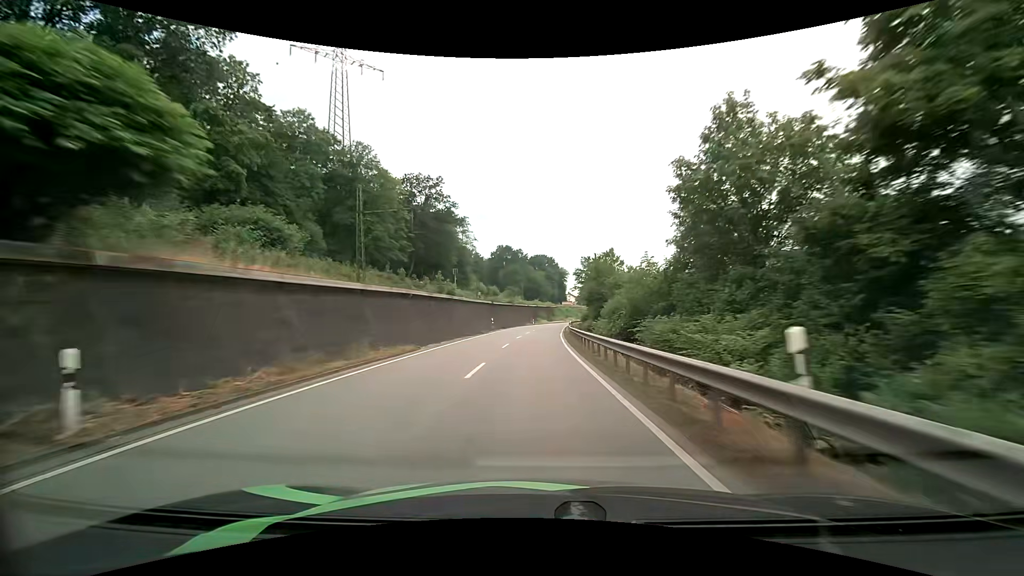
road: primary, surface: asphalt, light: Day
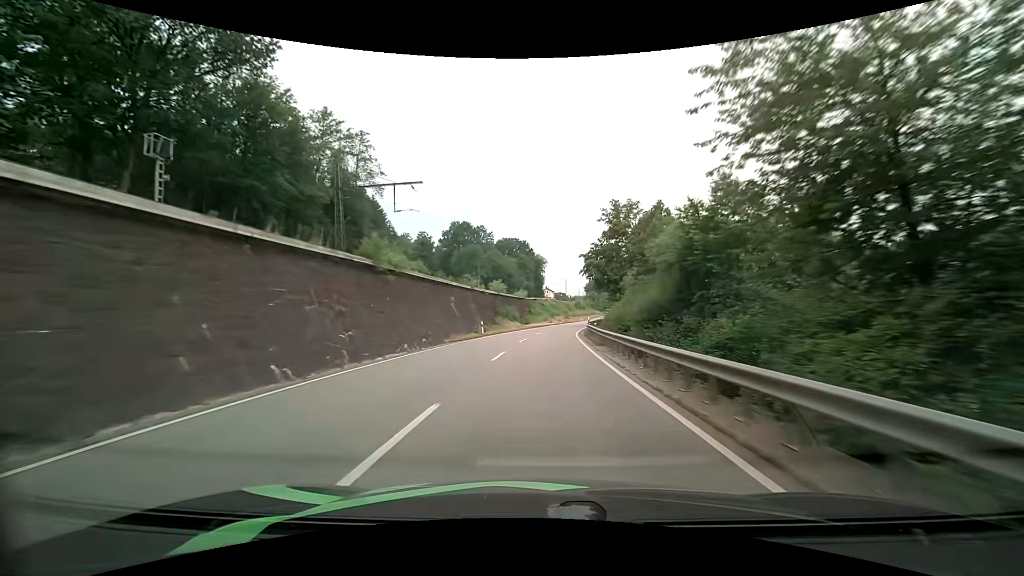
(+1.1, +66.8) m; +3°
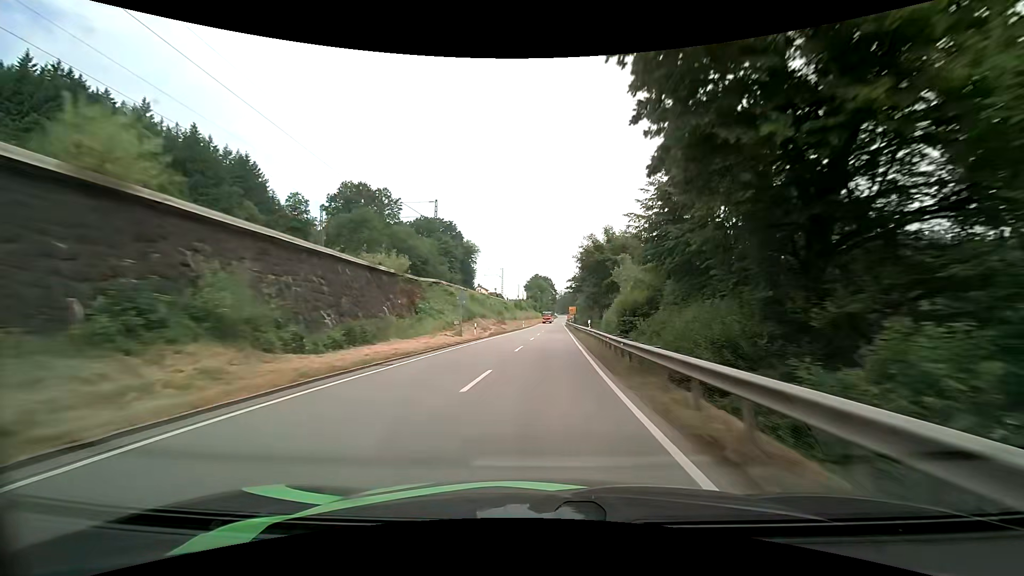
(+2.5, +53.7) m; +7°
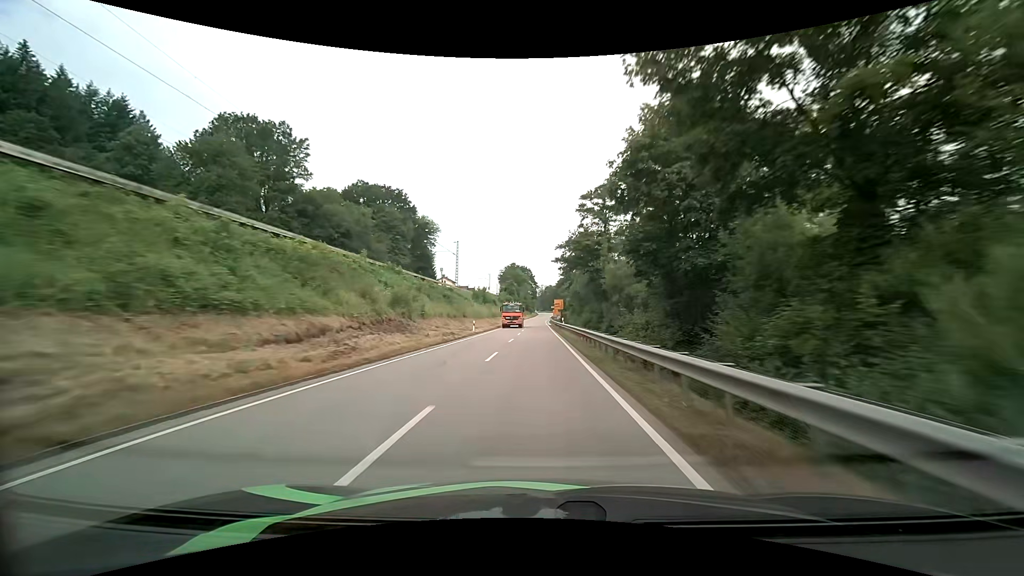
(+1.6, +41.5) m; +3°
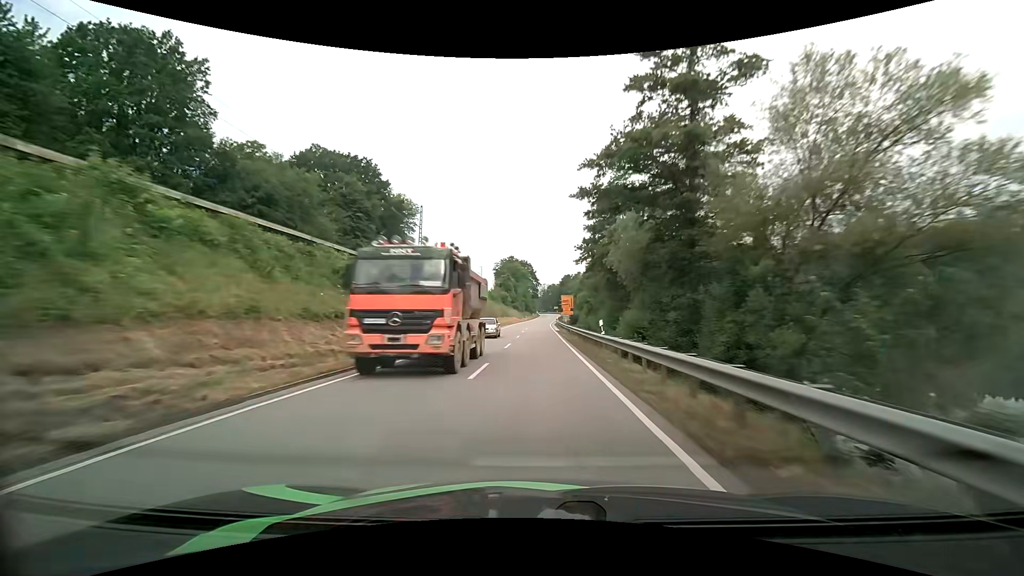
(-0.1, +28.2) m; 0°
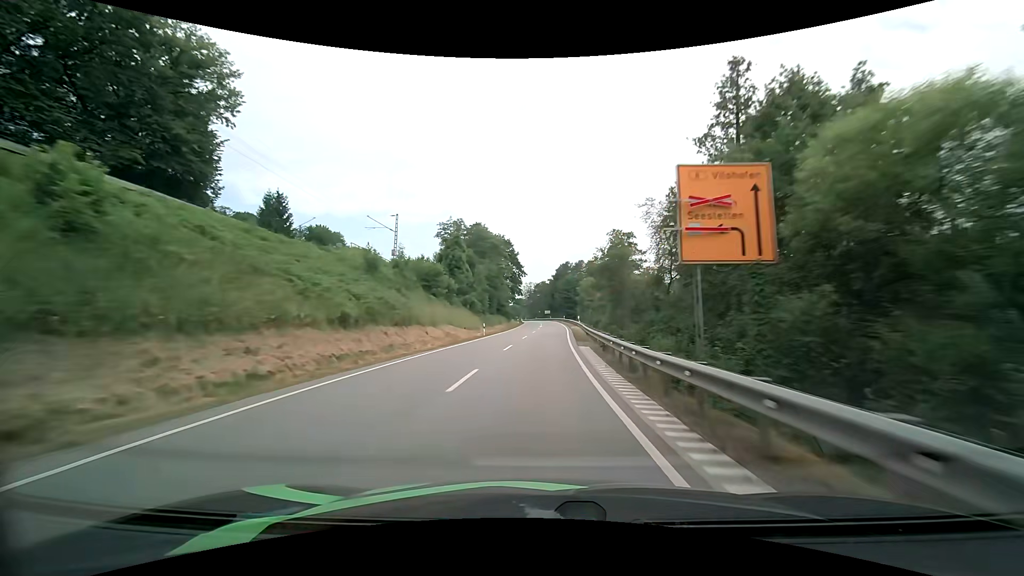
(+0.3, +73.9) m; +1°
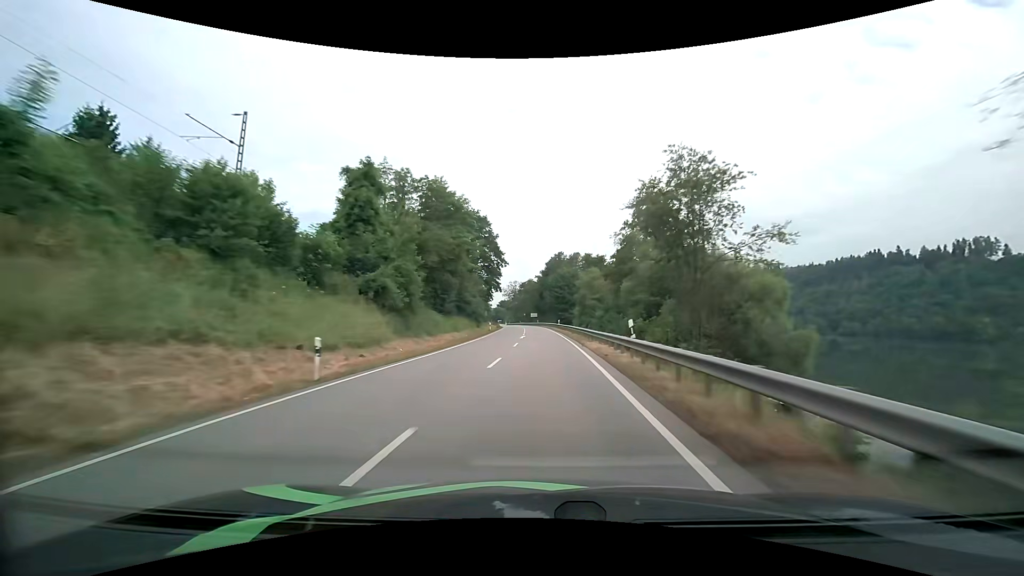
(+0.6, +30.9) m; +2°
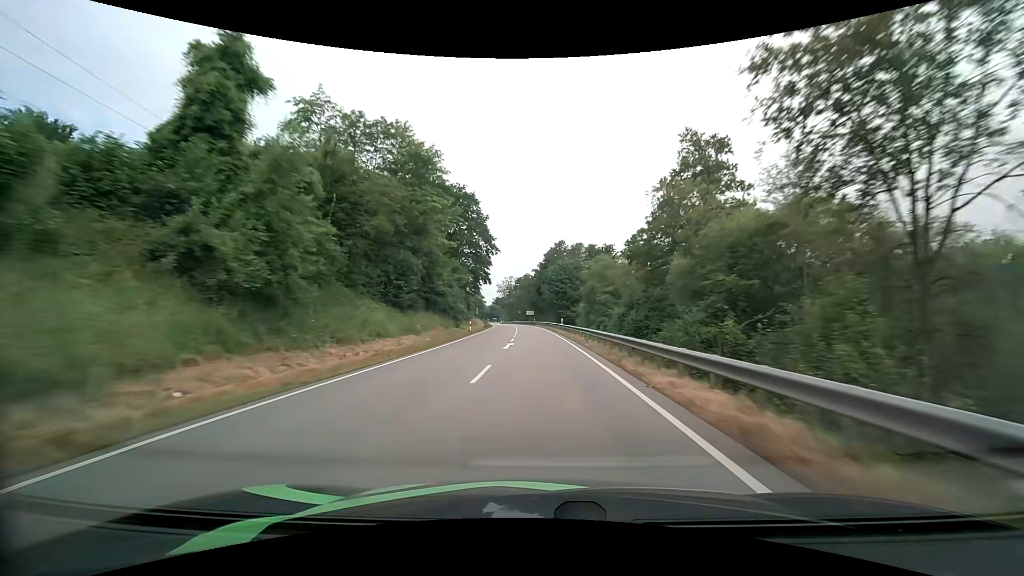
(+0.1, +15.7) m; 0°
(0, +10) (0, +20) (0, +30) (0, +40) (0, +50) (-1, +60) (-1, +70) (-2, +80) (-3, +90) (-4, +100) m
